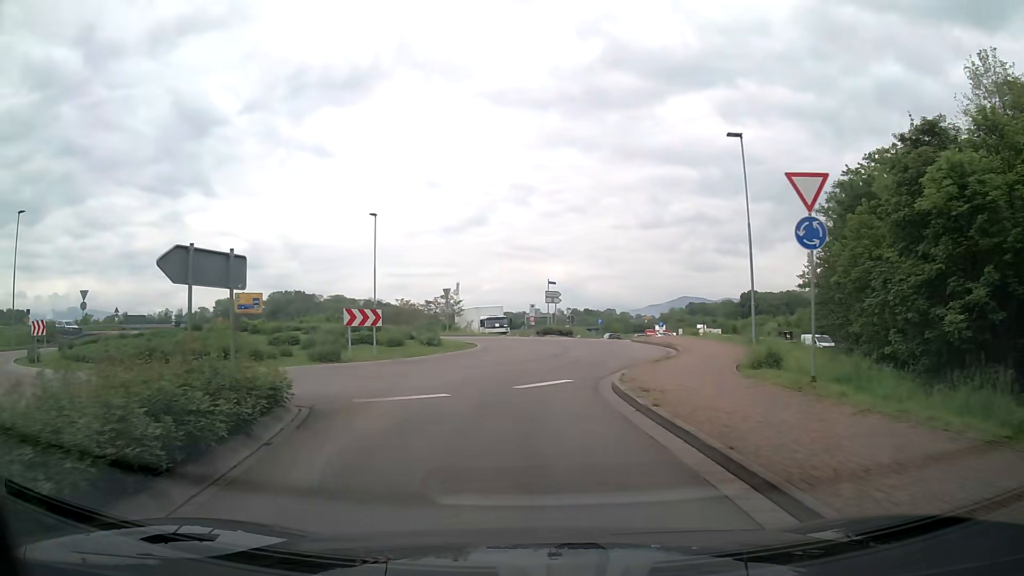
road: tertiary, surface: asphalt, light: Day
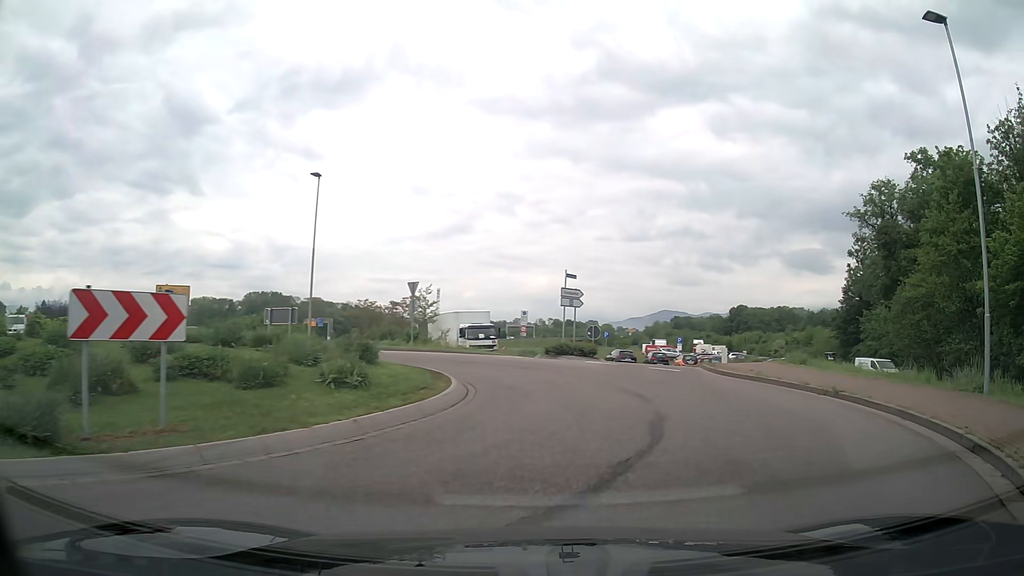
(-1.2, +13.7) m; +1°
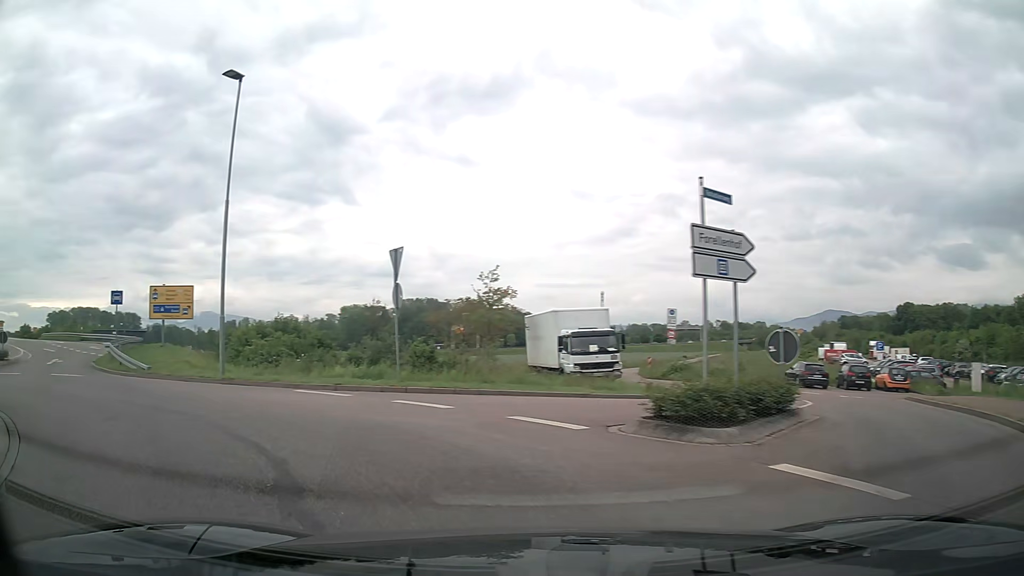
(+1.6, +17.1) m; -13°
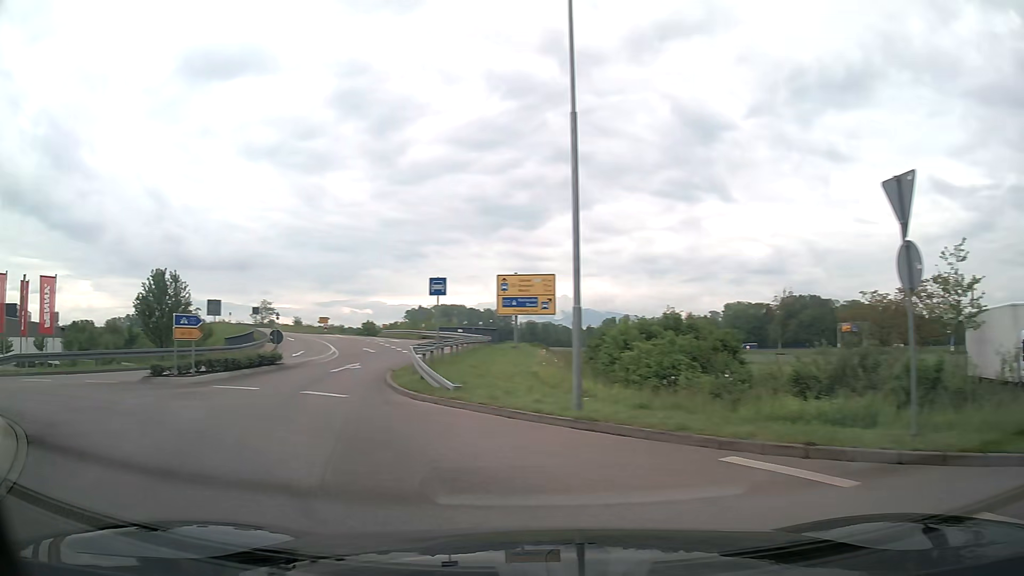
(-2.2, +7.4) m; -33°
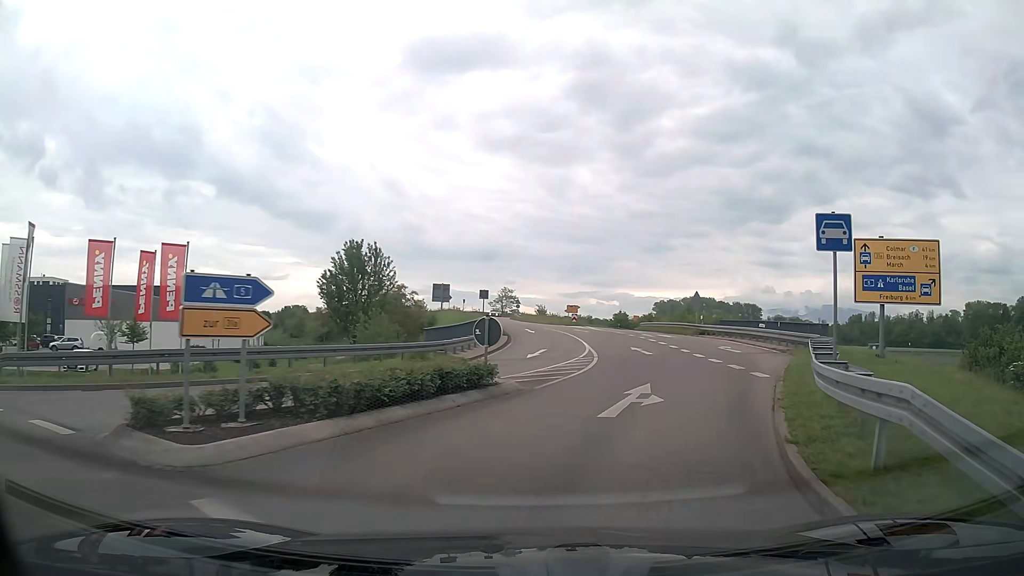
(-3.4, +12.1) m; -22°
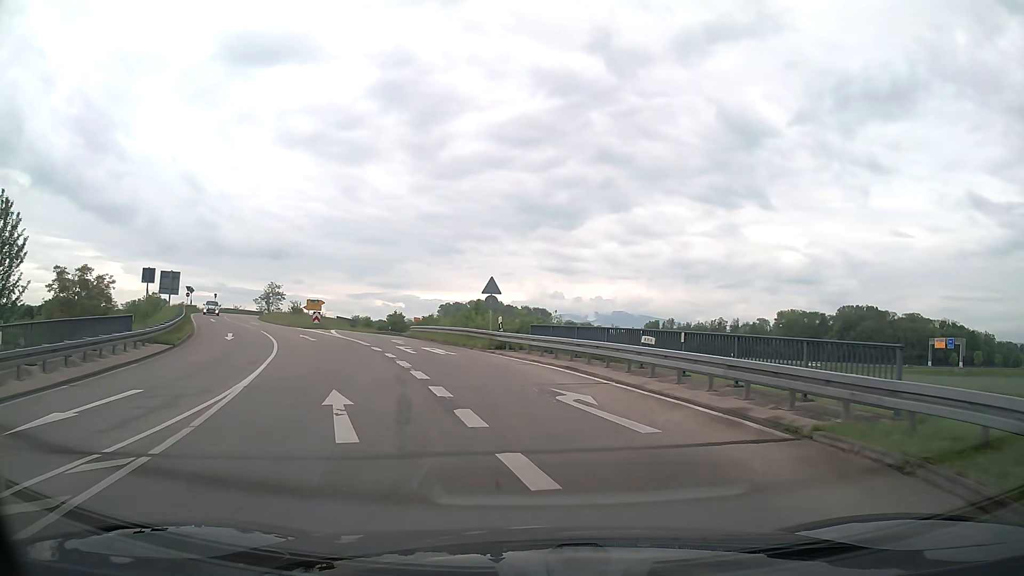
(+3.8, +18.3) m; +18°
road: trunk_link
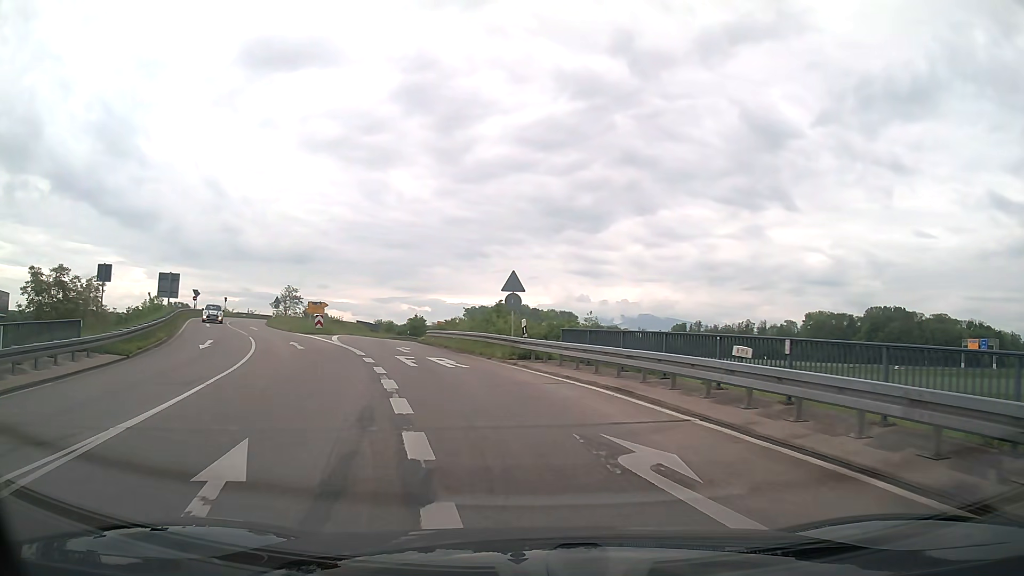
(0.0, +5.1) m; -2°
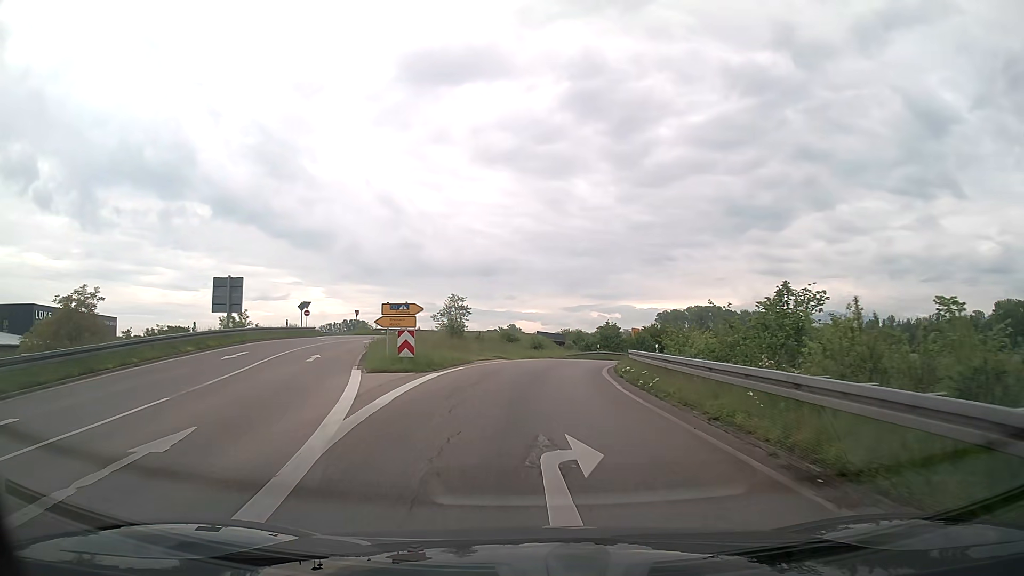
(-3.3, +21.5) m; -16°
(0, +10) (0, +20) (+1, +30) (+2, +40) (+5, +49) (+9, +59) (+13, +68) (+19, +76) (+25, +84) (+32, +91) m
